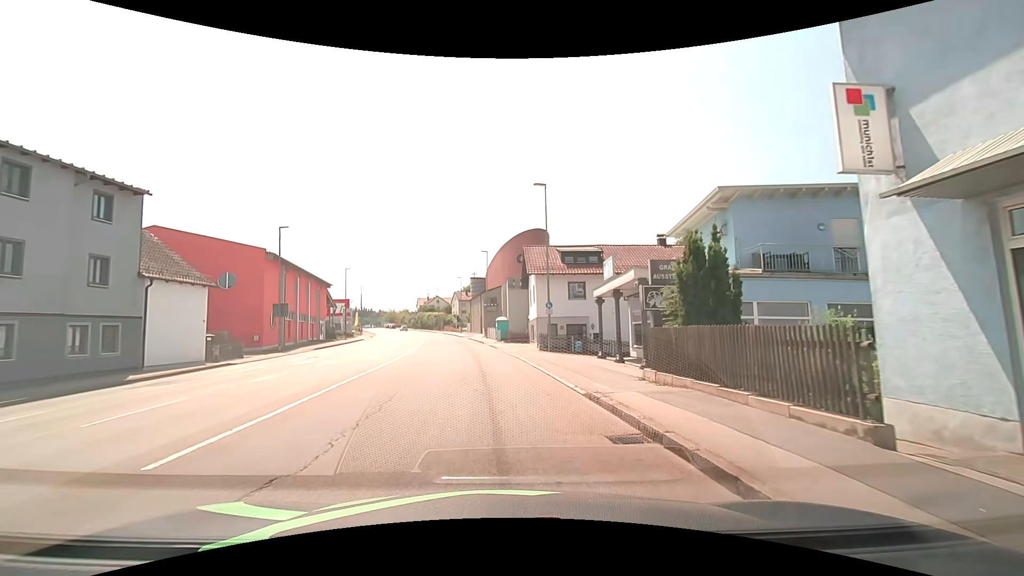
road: tertiary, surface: asphalt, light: Day
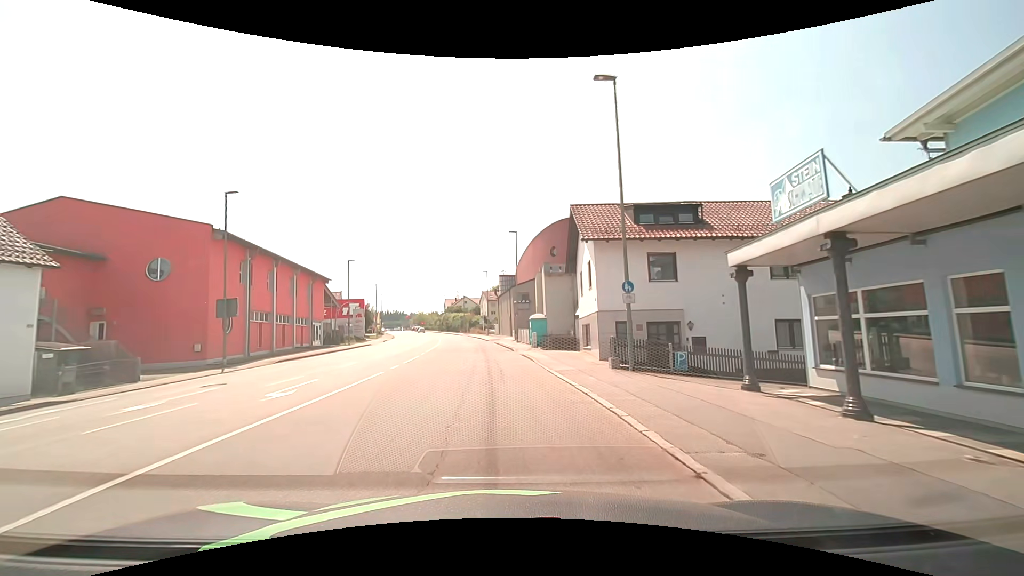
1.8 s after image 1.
(-0.4, +13.1) m; -3°
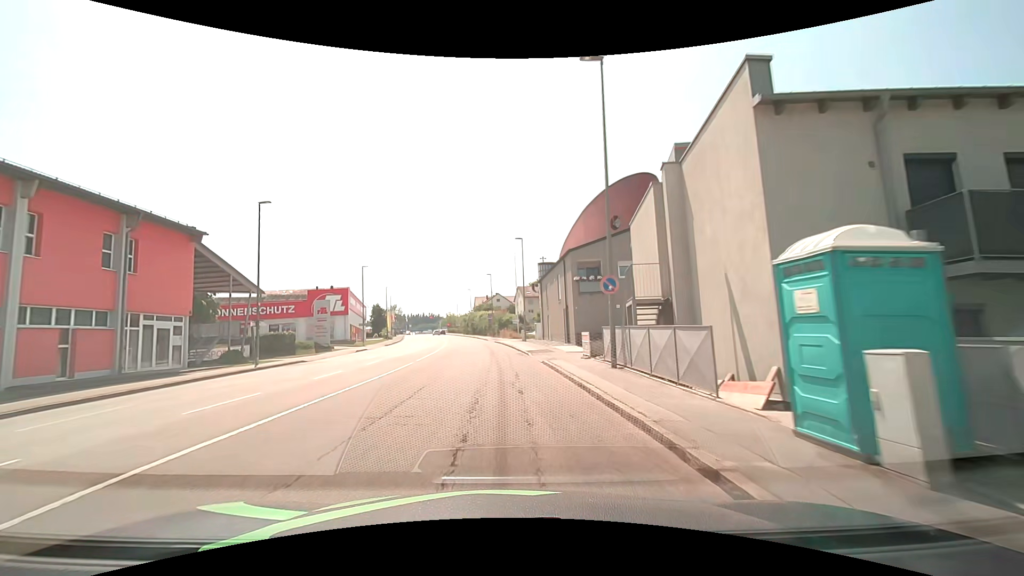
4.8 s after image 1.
(-1.3, +30.3) m; -4°
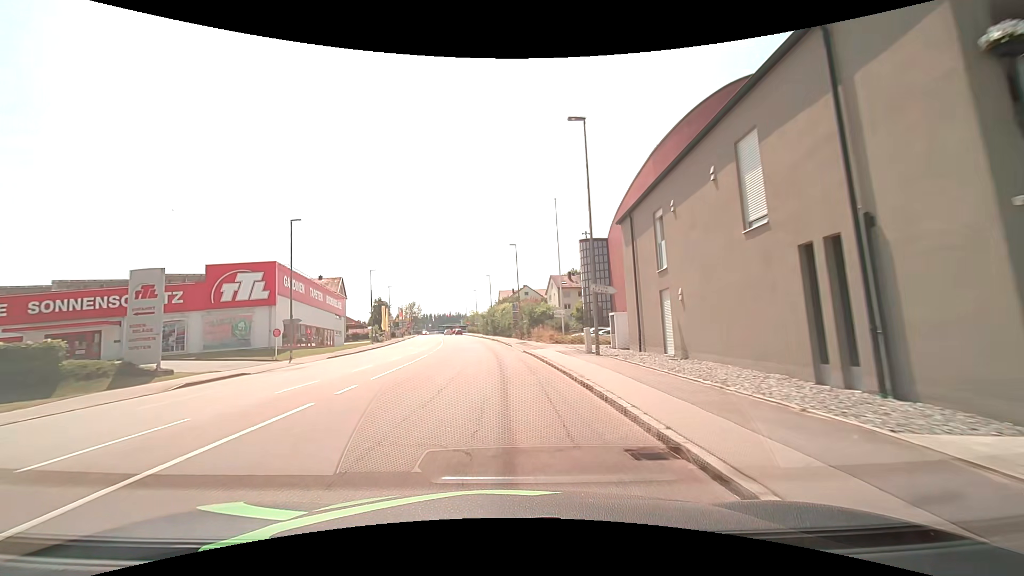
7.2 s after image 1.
(-0.7, +28.3) m; -3°
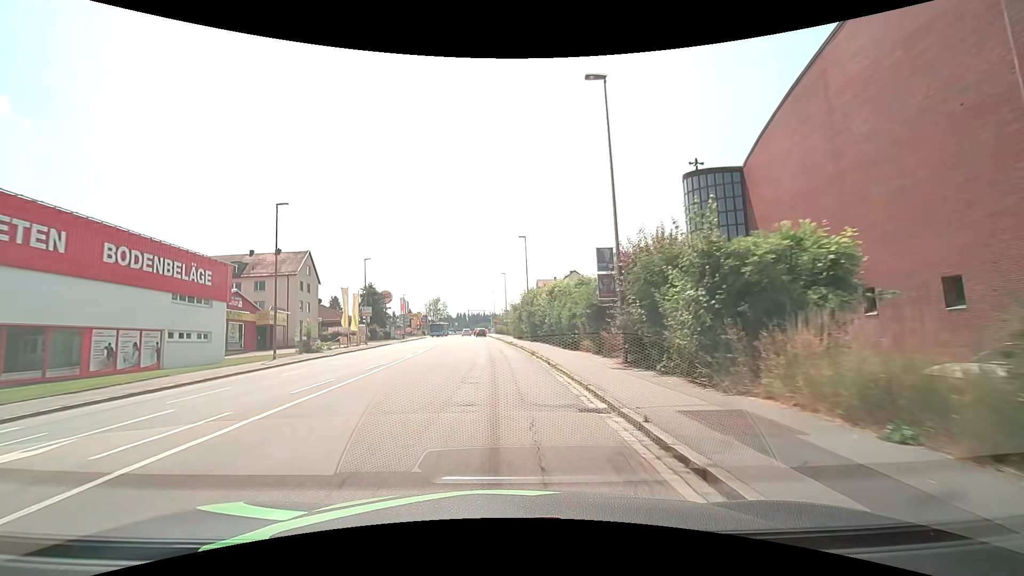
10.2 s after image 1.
(-1.4, +36.8) m; -4°
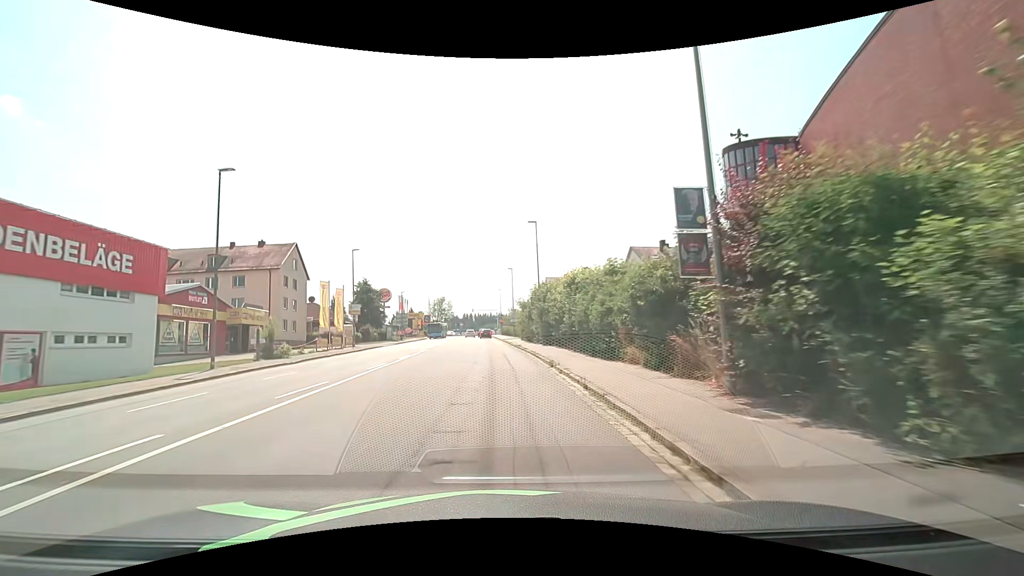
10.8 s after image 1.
(0.0, +7.5) m; -1°
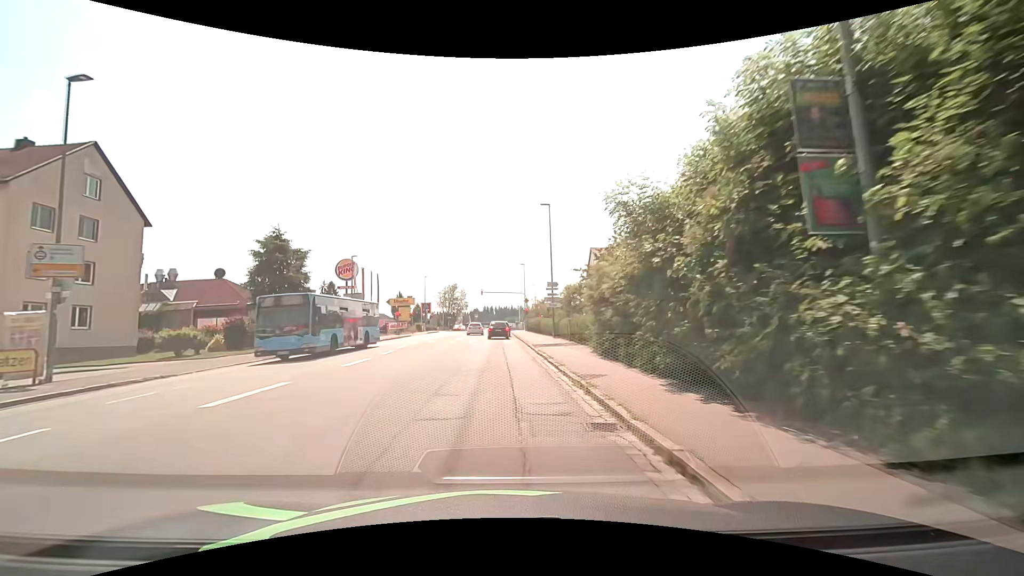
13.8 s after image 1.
(-0.9, +36.6) m; -2°
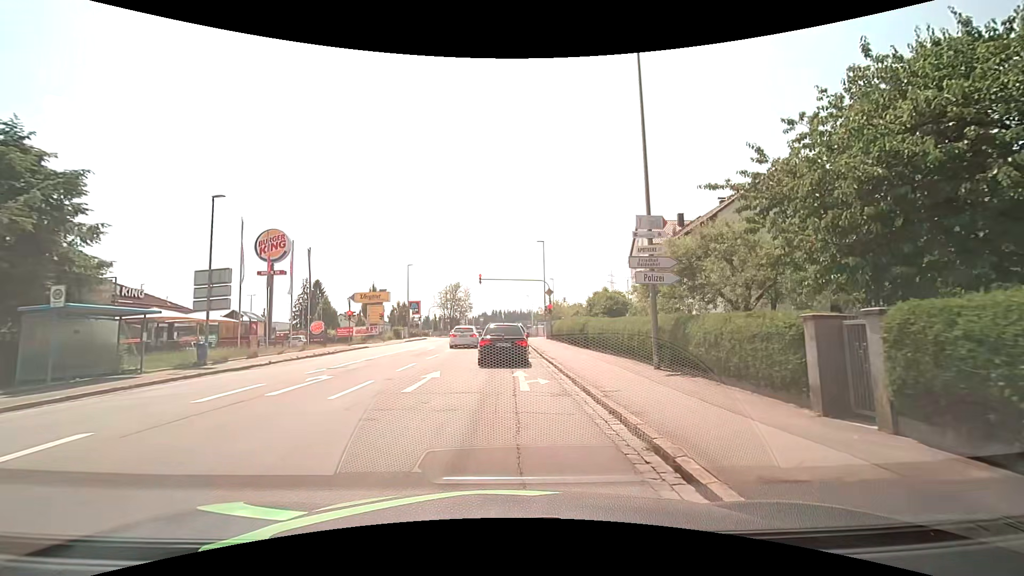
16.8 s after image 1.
(-0.3, +23.4) m; -1°
(0, +10) (0, +20) (0, +30) (0, +40) (0, +50) (0, +60) (0, +70) (0, +80) (0, +90) (0, +100) m
